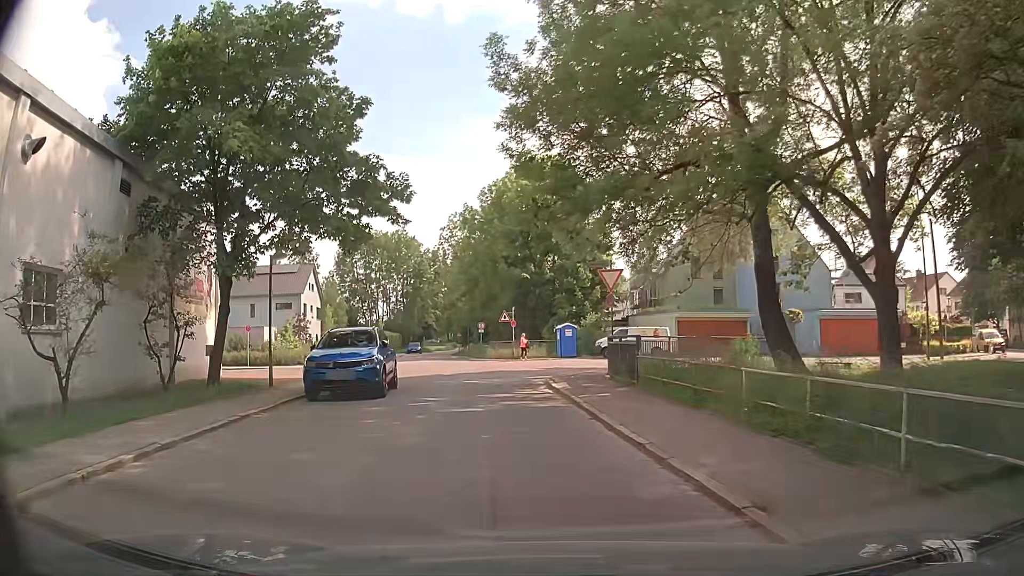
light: Day
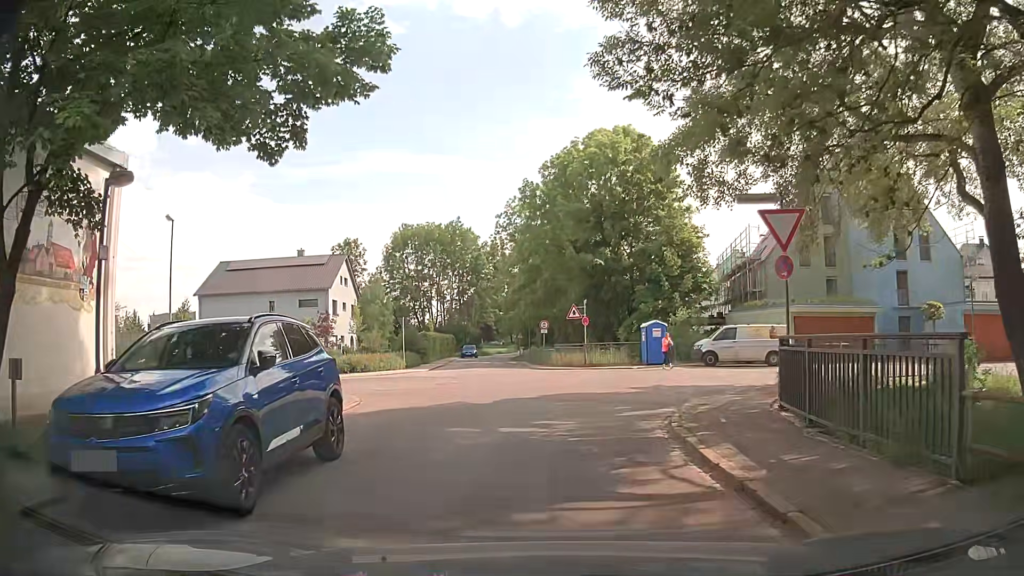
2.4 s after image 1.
(-0.5, +10.3) m; -4°
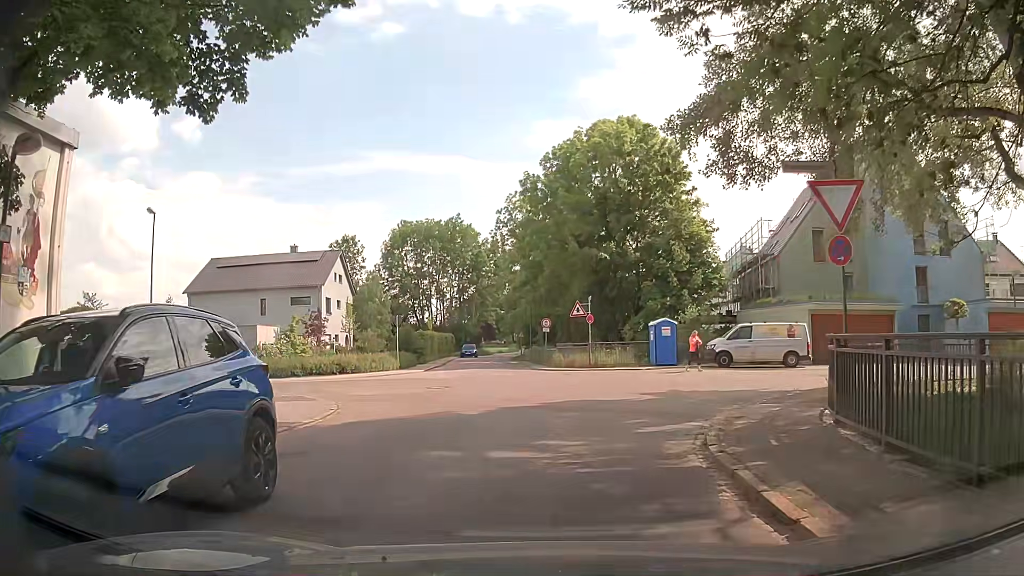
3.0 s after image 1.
(0.0, +2.2) m; -2°
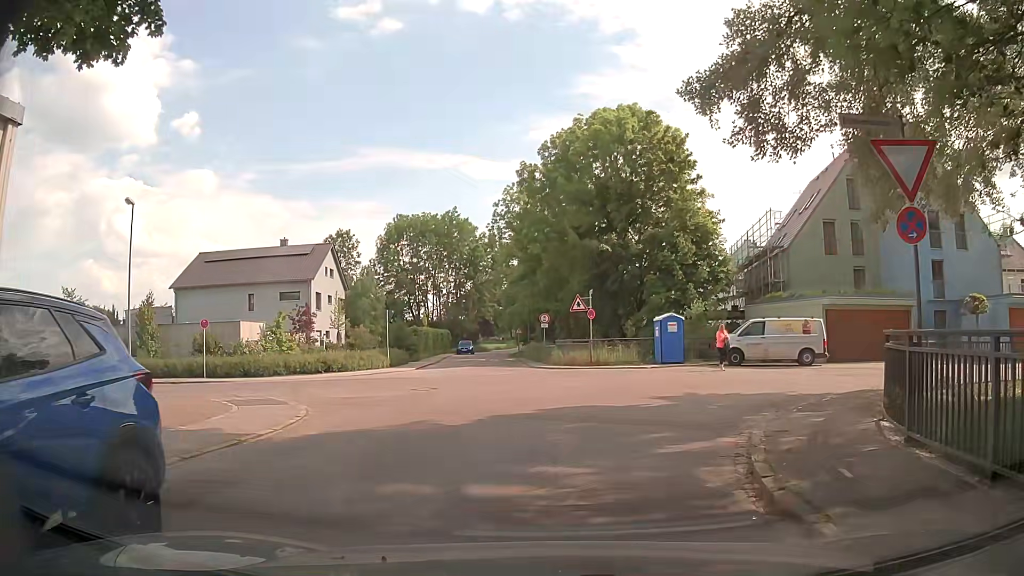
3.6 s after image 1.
(0.0, +2.0) m; -1°
